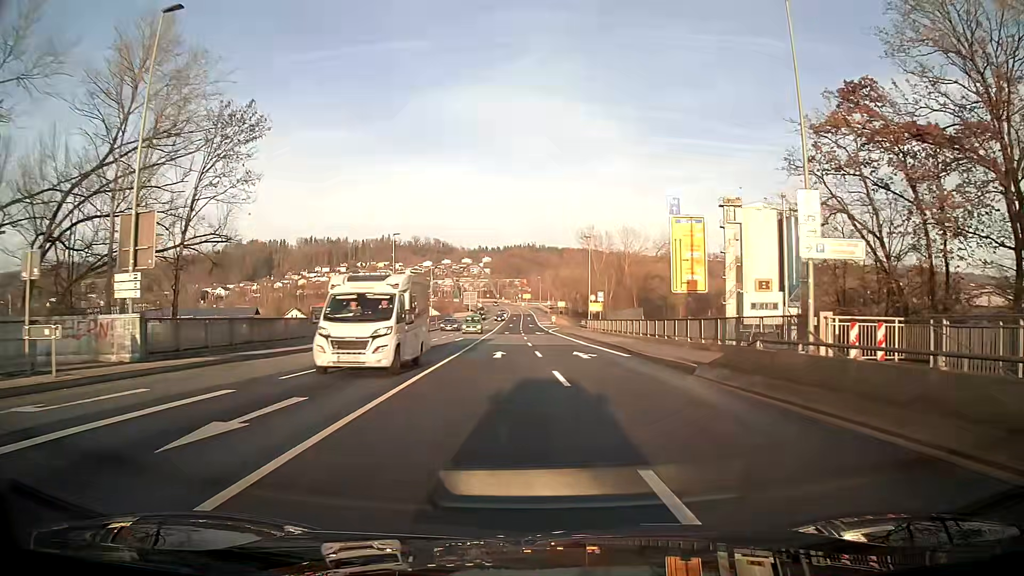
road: primary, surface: asphalt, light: Day
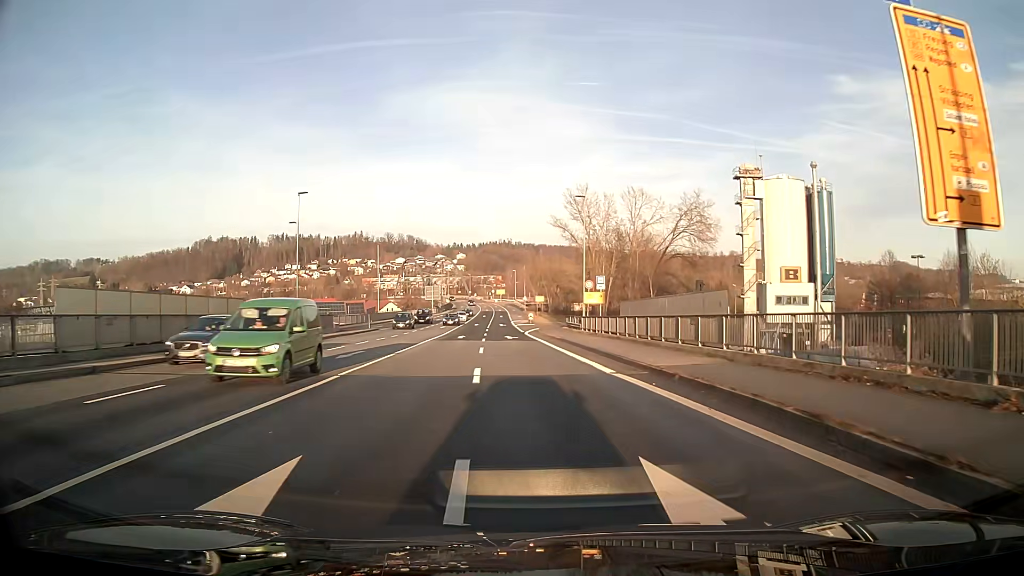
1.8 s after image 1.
(+0.4, +23.5) m; +2°
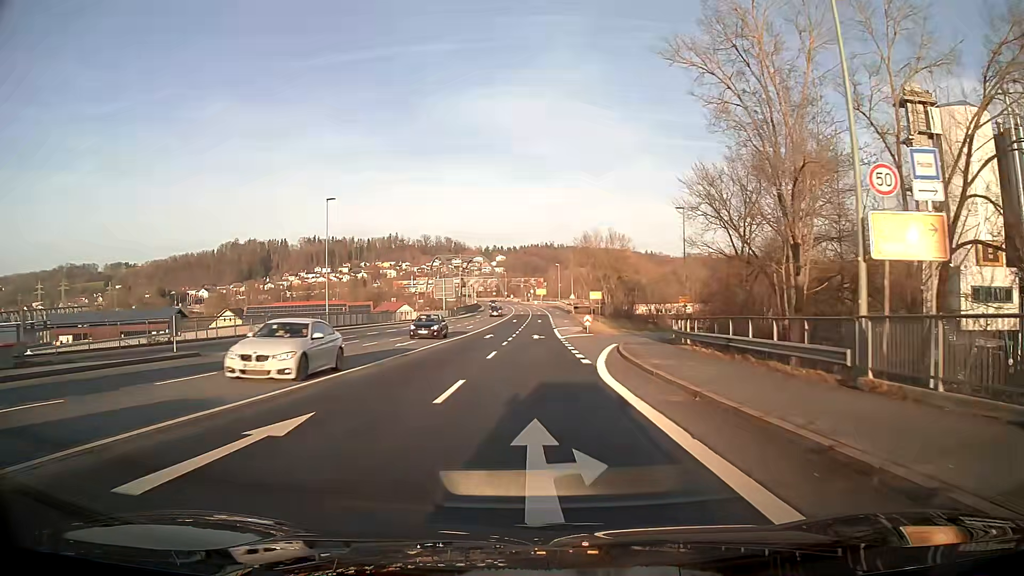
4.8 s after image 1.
(-1.3, +39.3) m; -3°
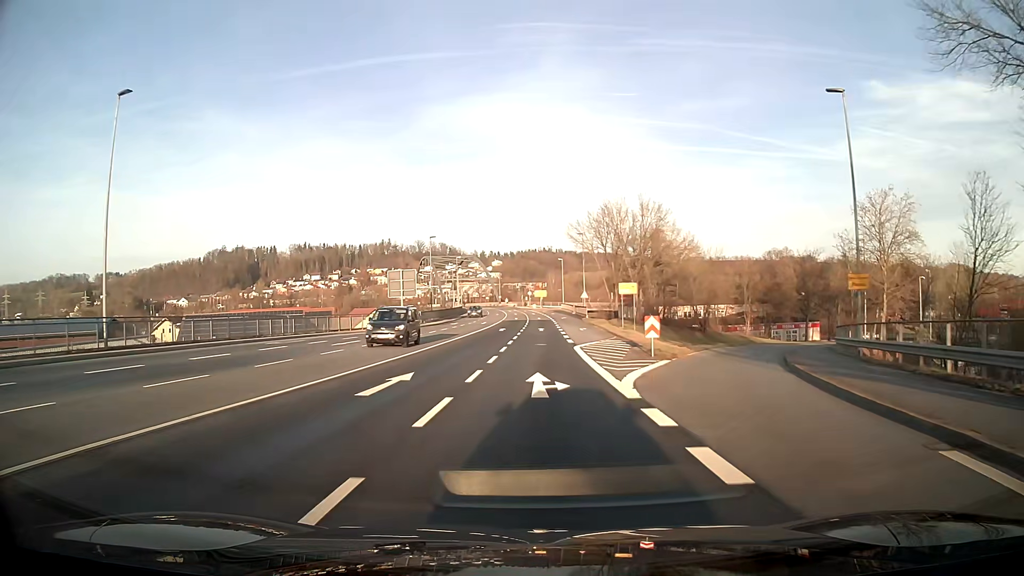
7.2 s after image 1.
(0.0, +30.7) m; 0°
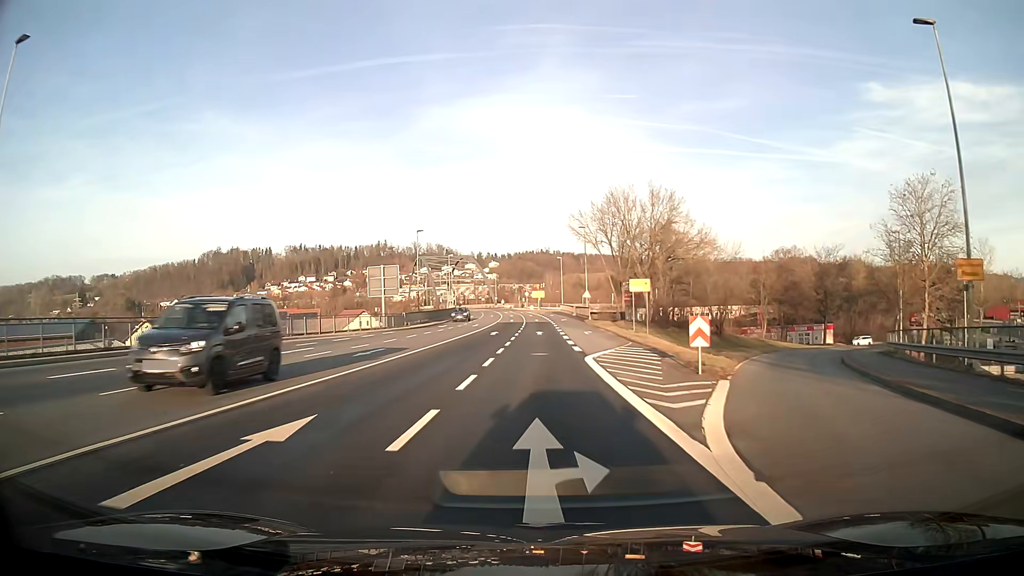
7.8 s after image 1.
(0.0, +7.5) m; 0°
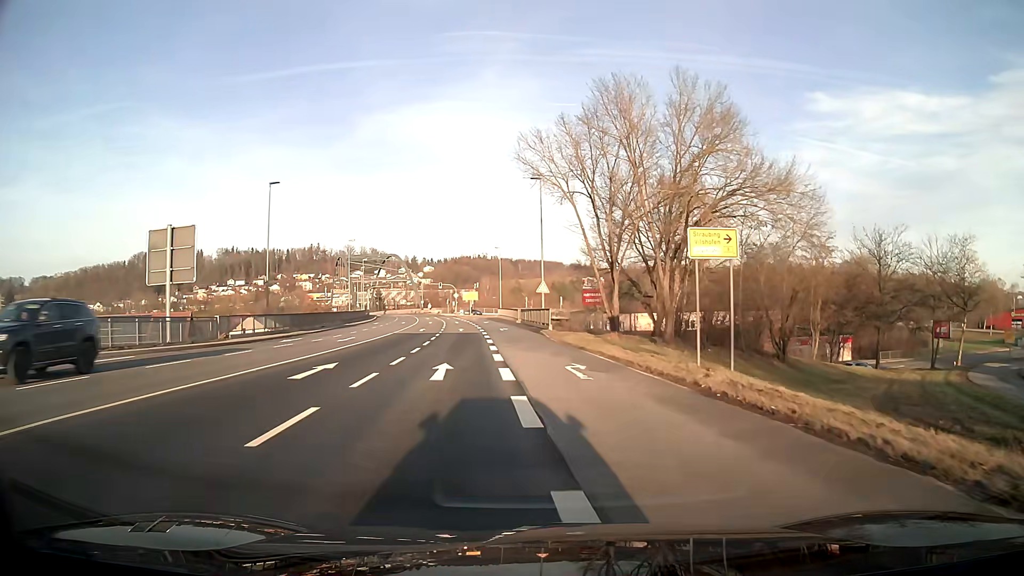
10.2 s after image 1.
(+1.2, +30.1) m; +6°
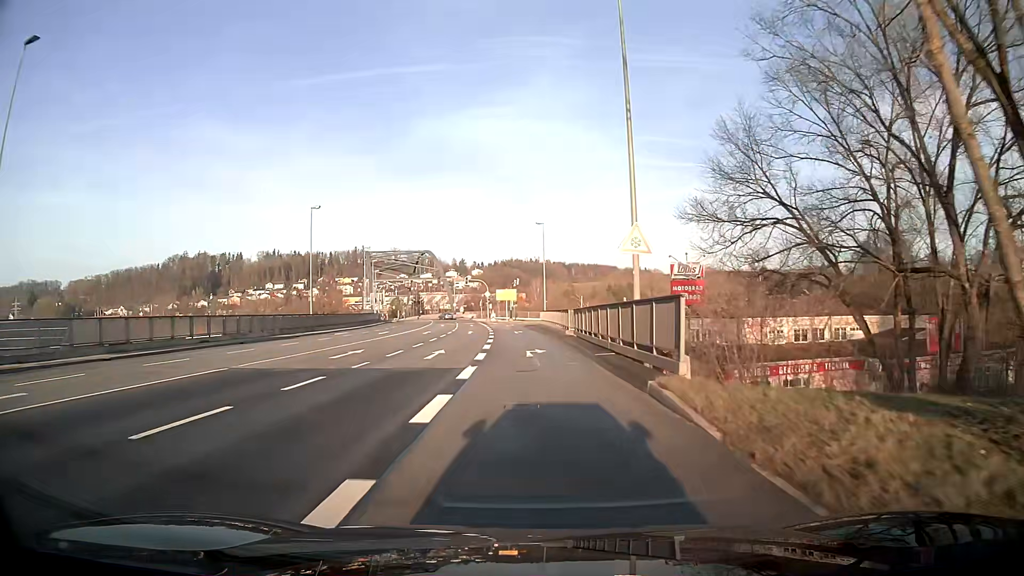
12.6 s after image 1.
(-1.0, +29.9) m; -5°
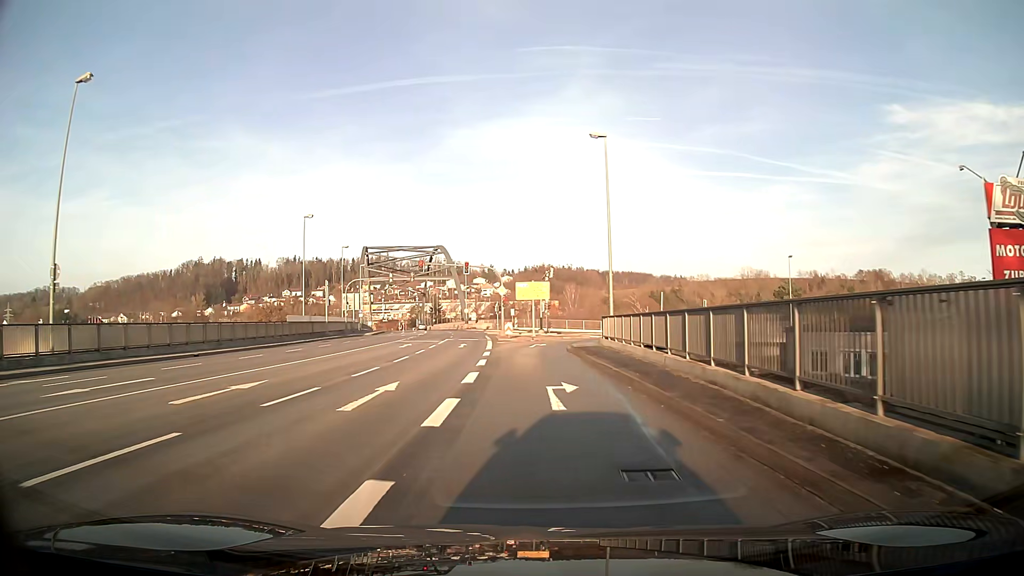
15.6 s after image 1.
(-1.0, +35.5) m; -3°
